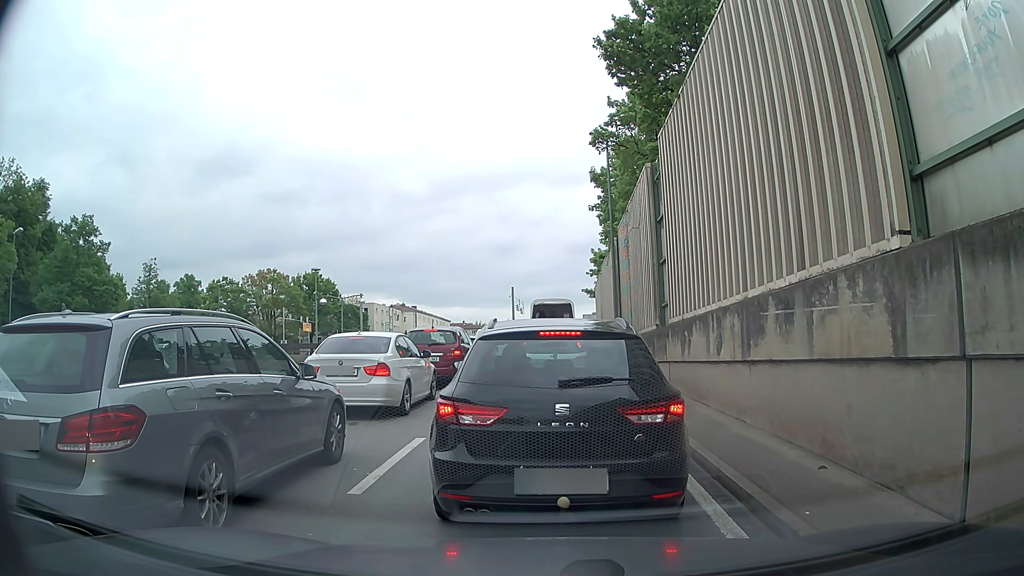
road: trunk_link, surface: asphalt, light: Day
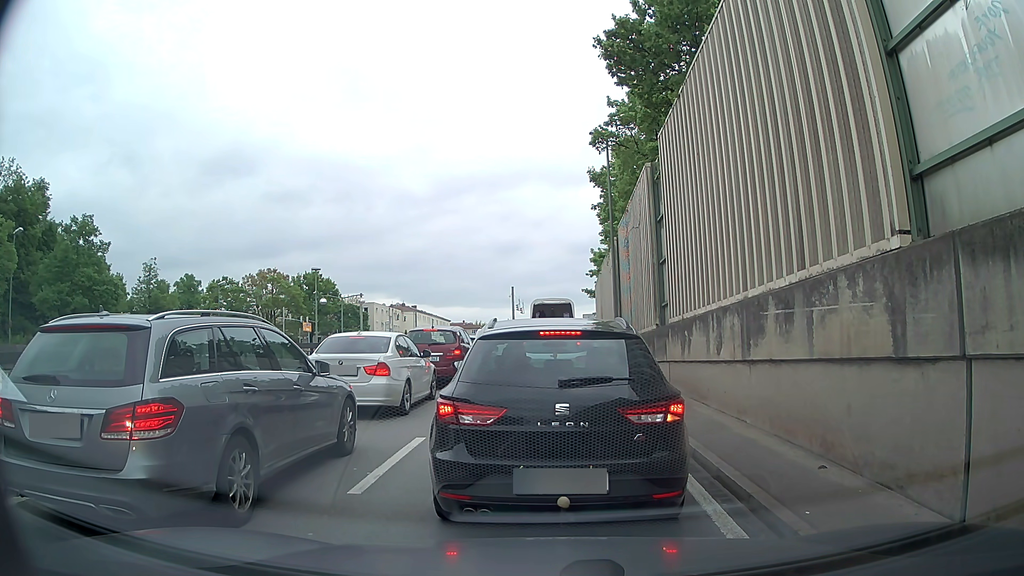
(0.0, 0.0) m; 0°
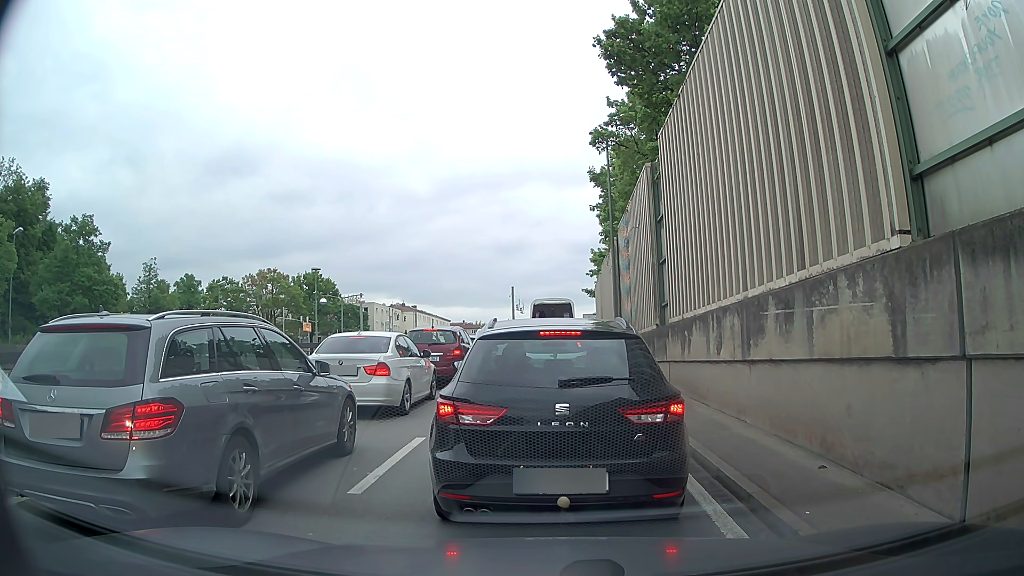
(0.0, 0.0) m; 0°
